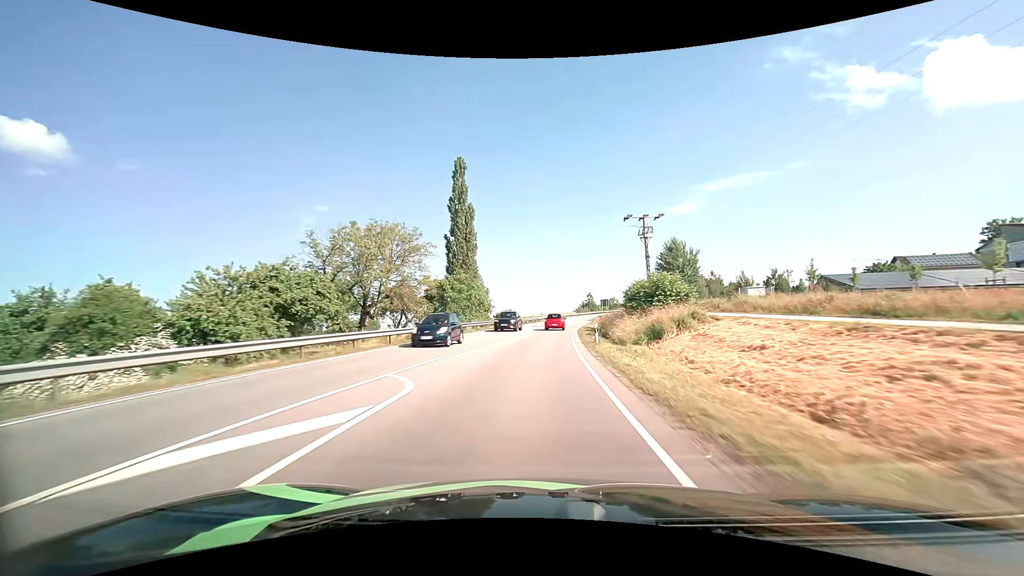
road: primary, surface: asphalt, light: Day
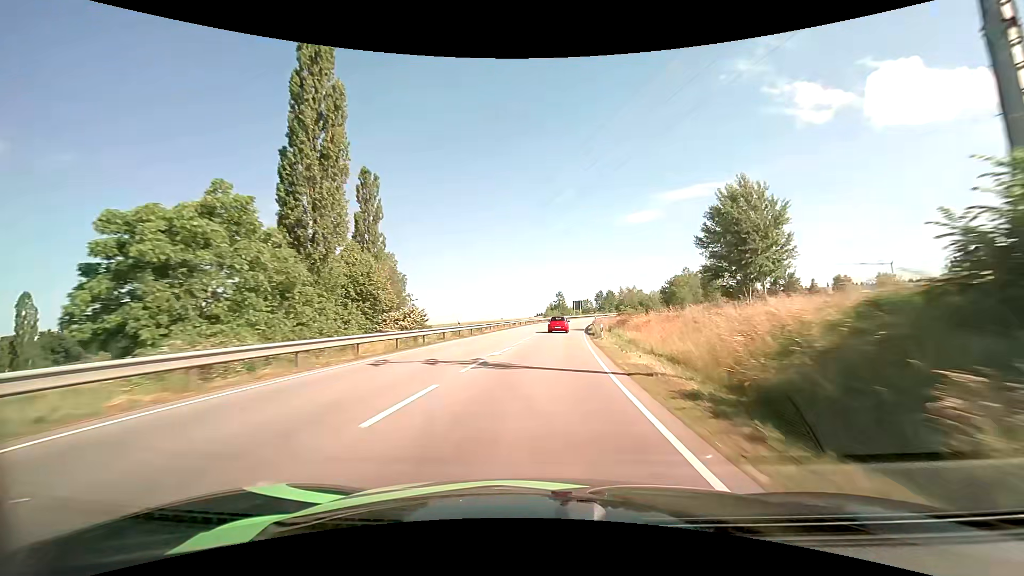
(+1.3, +42.4) m; +4°
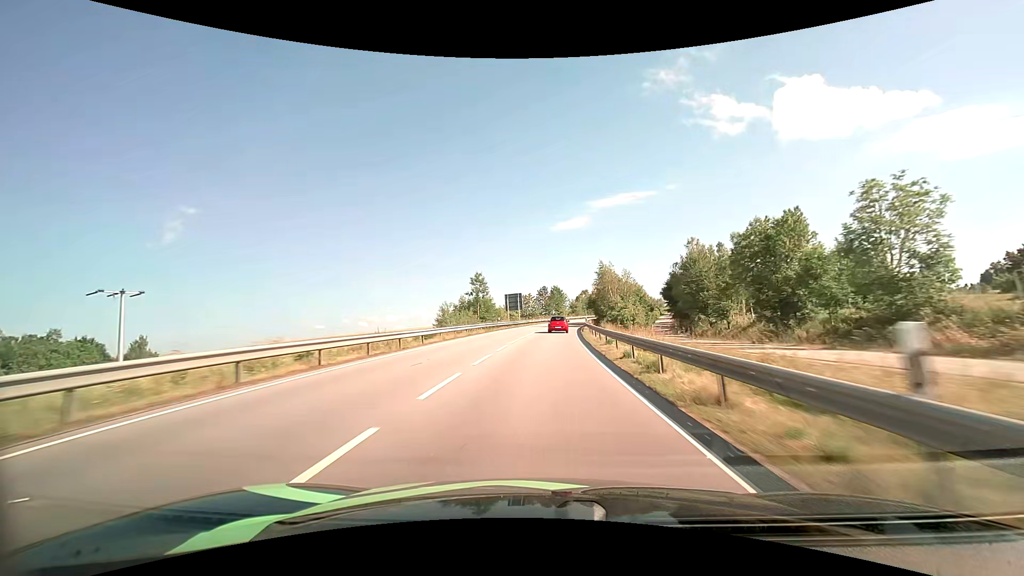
(+5.0, +69.9) m; +8°
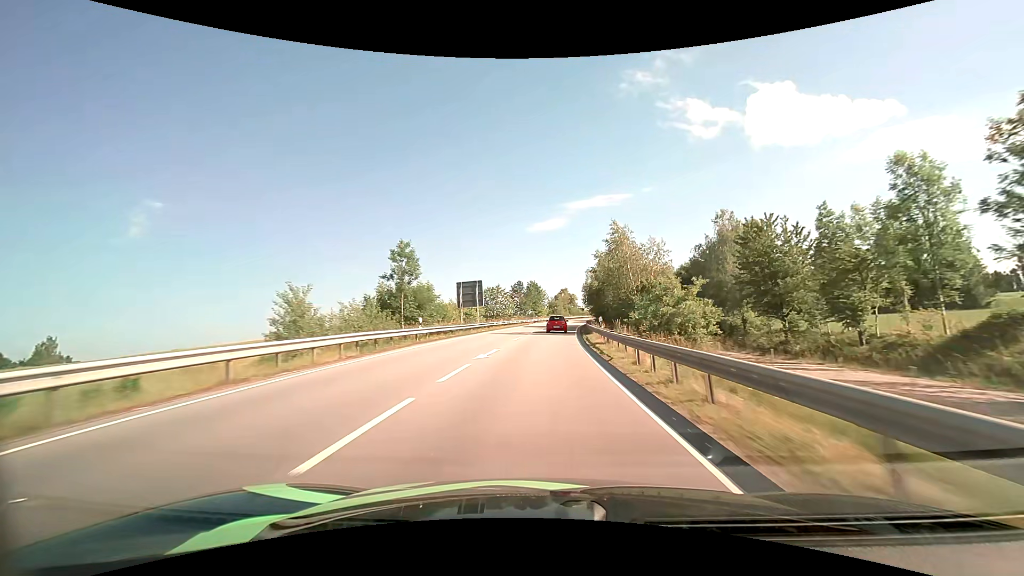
(+0.6, +27.9) m; +3°
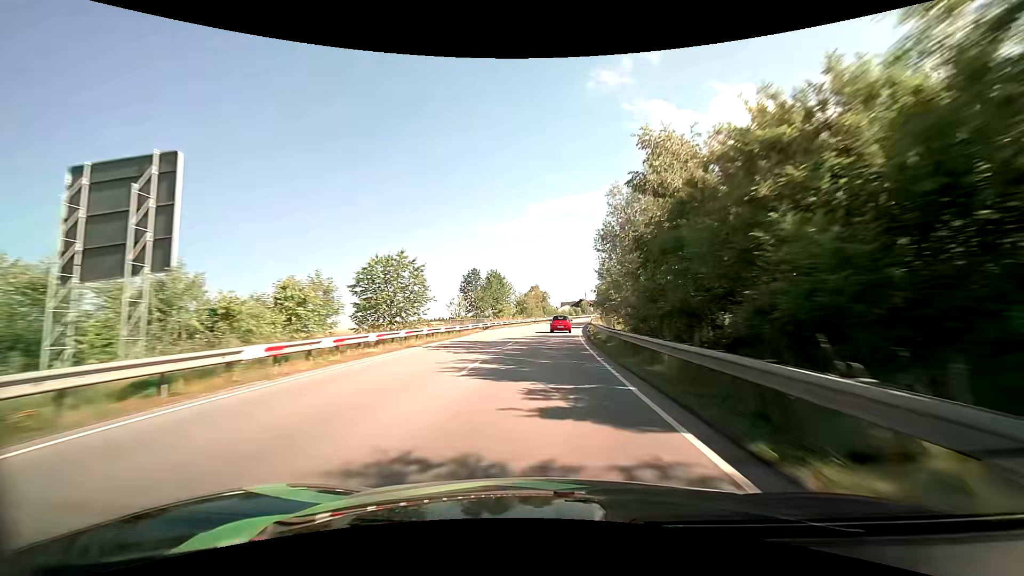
(+1.3, +41.4) m; +3°
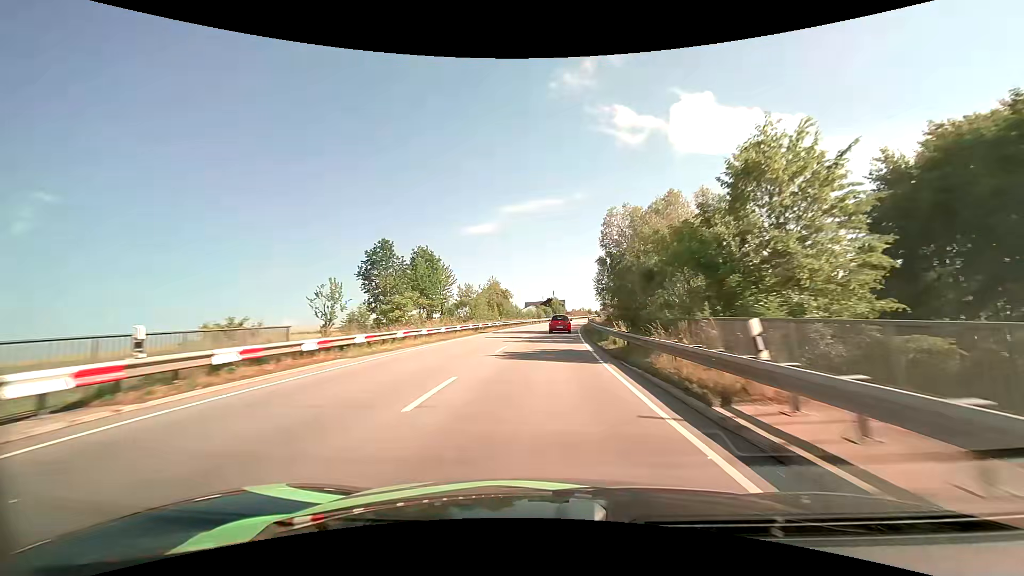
(+1.5, +40.6) m; +4°
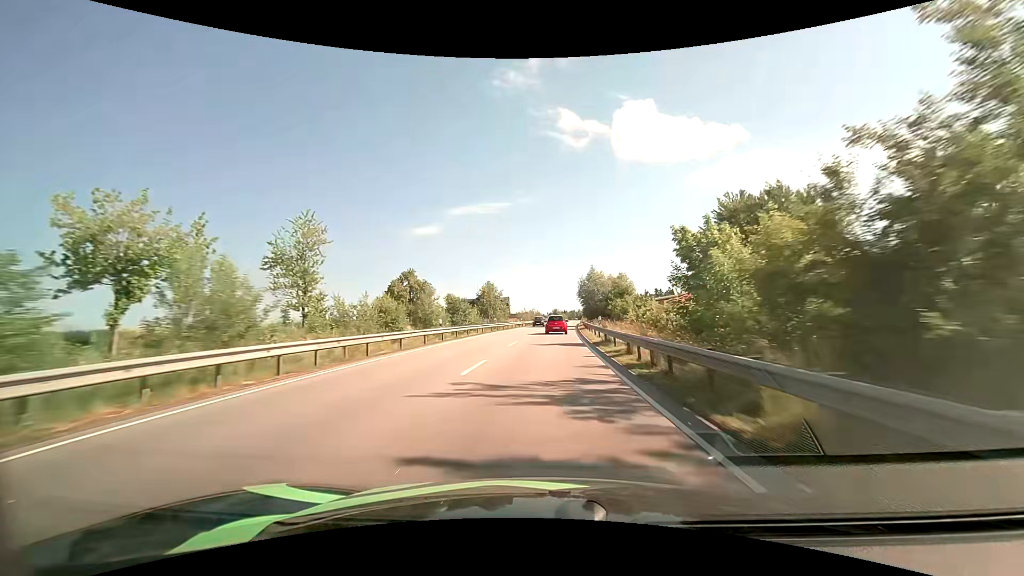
(+3.7, +65.8) m; +6°
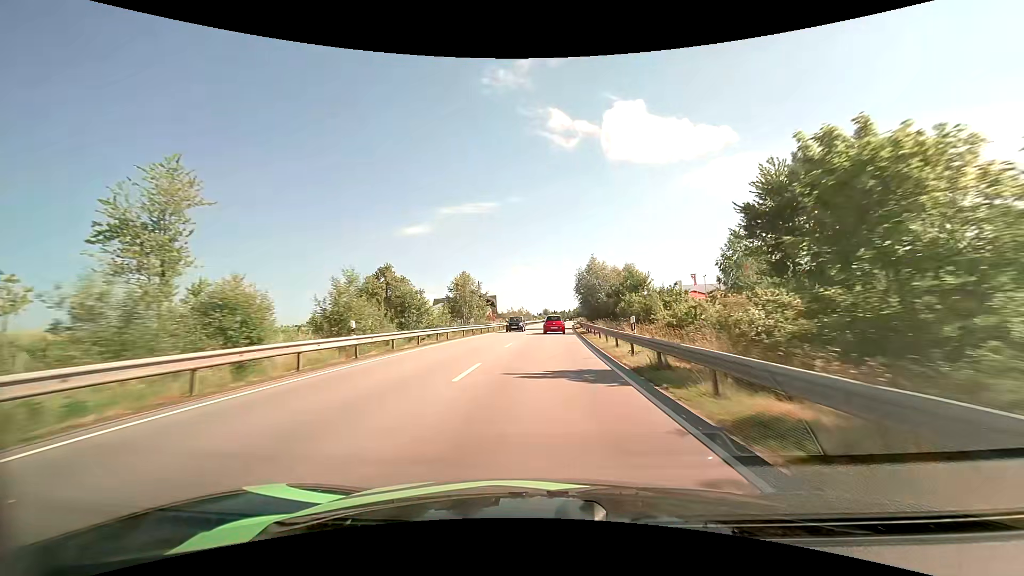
(+0.1, +13.0) m; +1°
(0, +10) (0, +20) (+1, +30) (+1, +40) (+1, +50) (+2, +60) (+3, +70) (+3, +80) (+4, +90) (+4, +100) m
